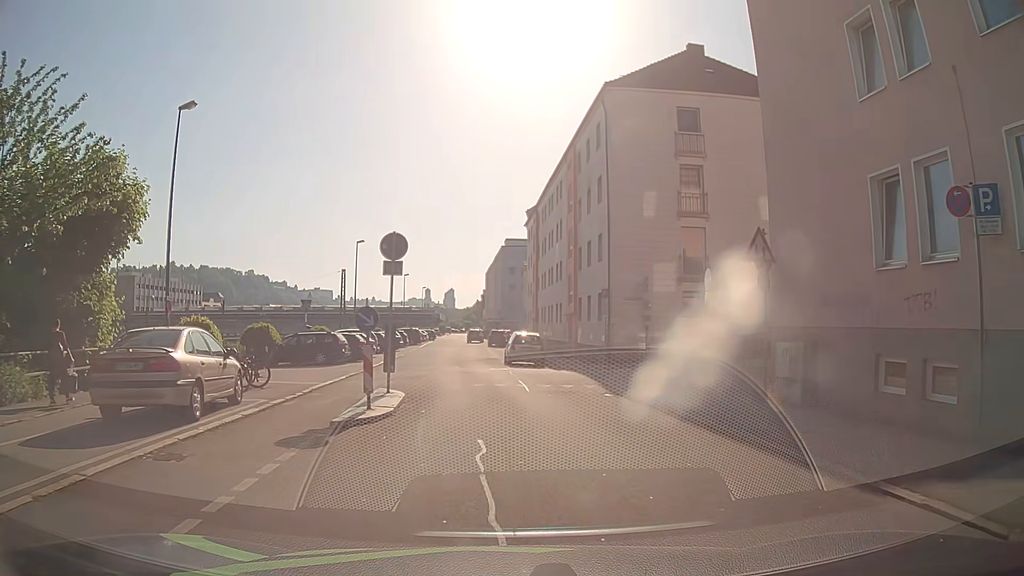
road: residential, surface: asphalt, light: Day
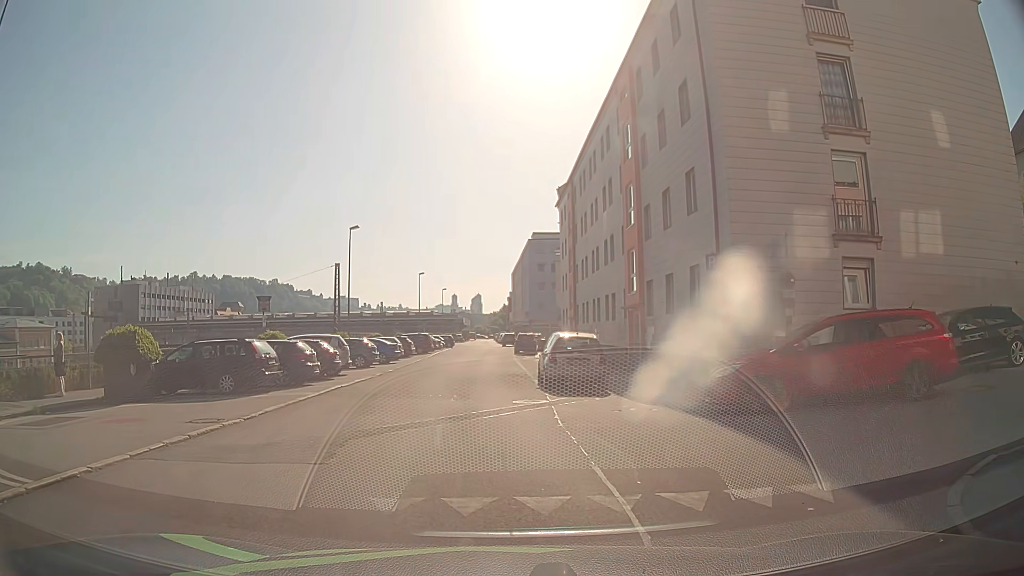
(-0.1, +12.5) m; -5°
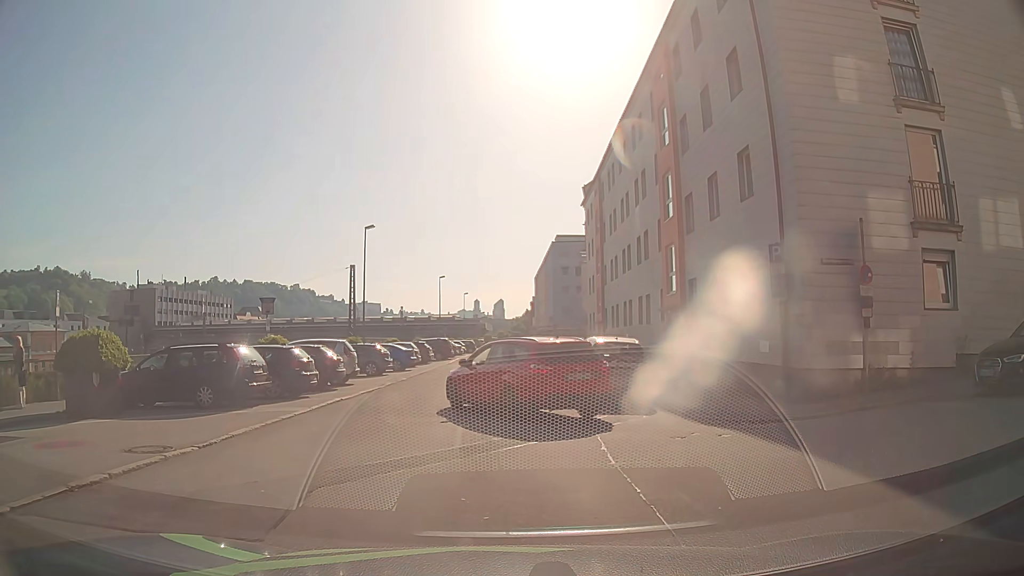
(+0.1, +2.7) m; +1°
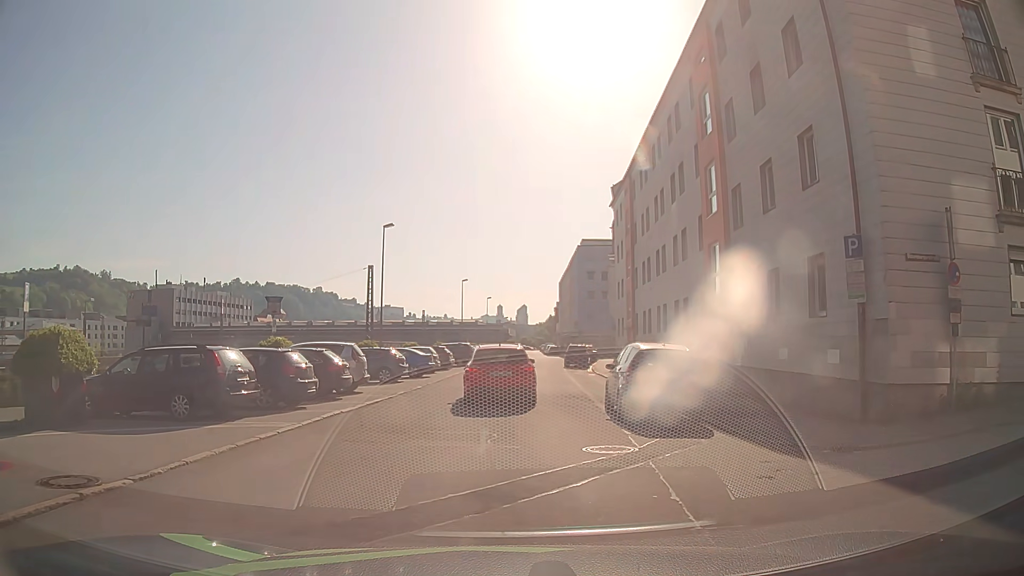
(0.0, +2.6) m; +1°
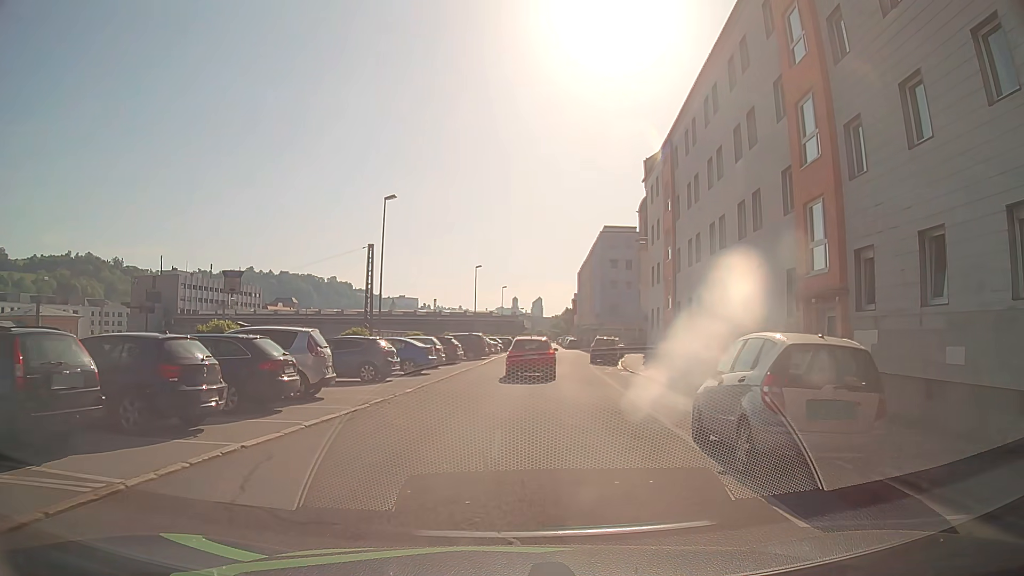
(-0.3, +6.7) m; -4°
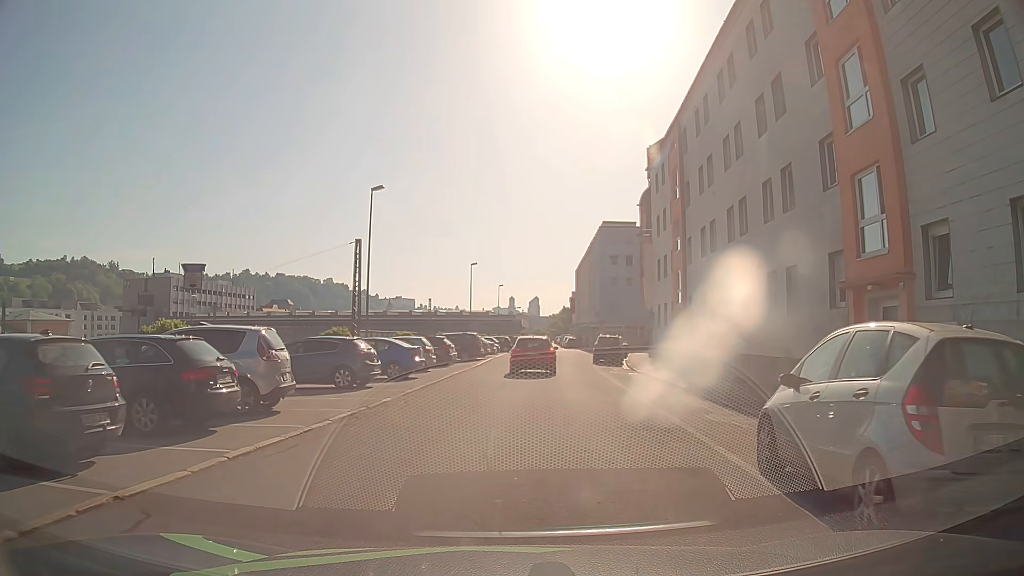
(0.0, +3.0) m; +1°
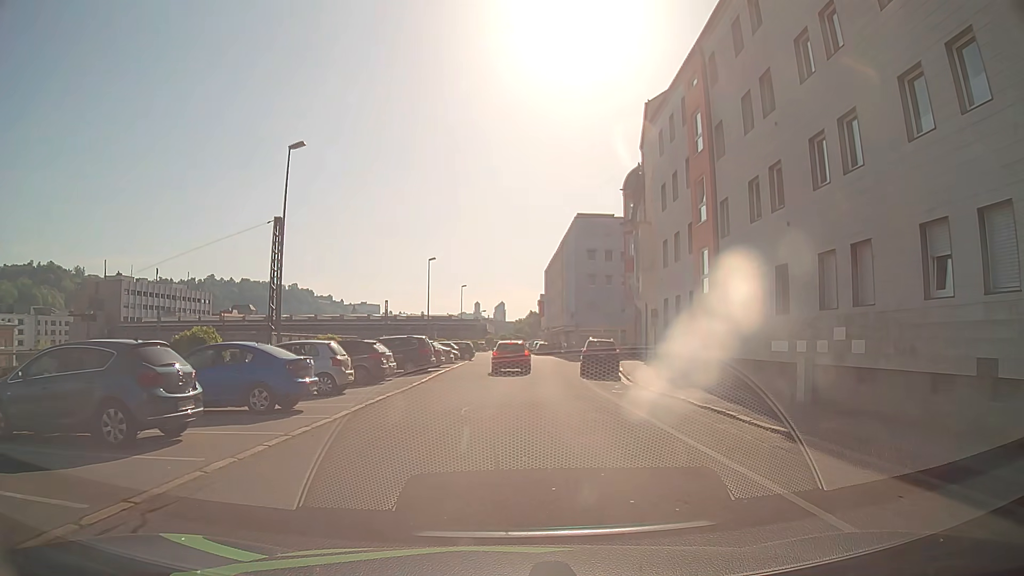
(+0.1, +10.2) m; +2°
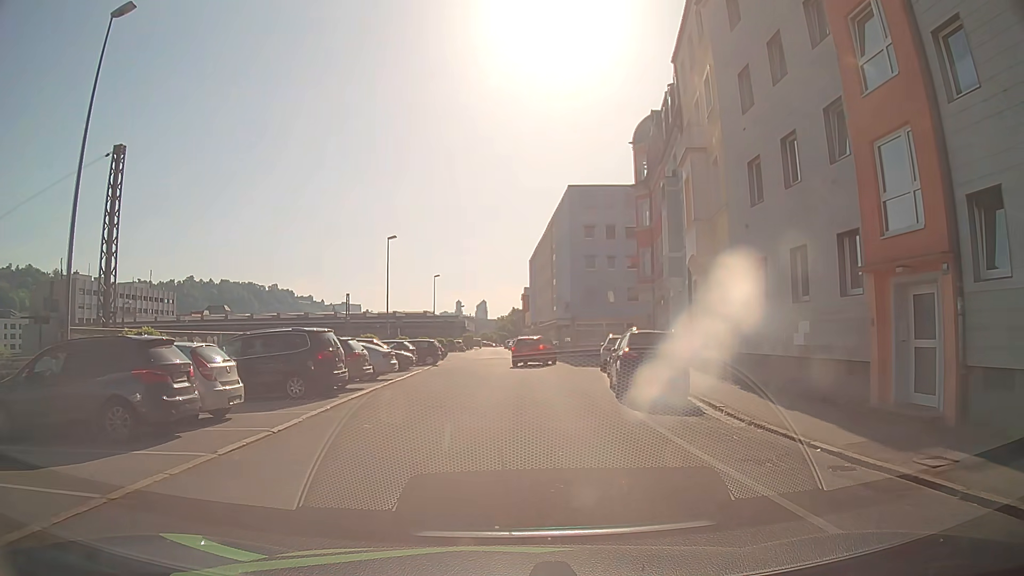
(+0.1, +14.5) m; 0°
(0, +10) (0, +20) (+1, +30) (+2, +40) (+2, +50) (+1, +60) (+1, +70) (+1, +80) (0, +90) (0, +100) m
